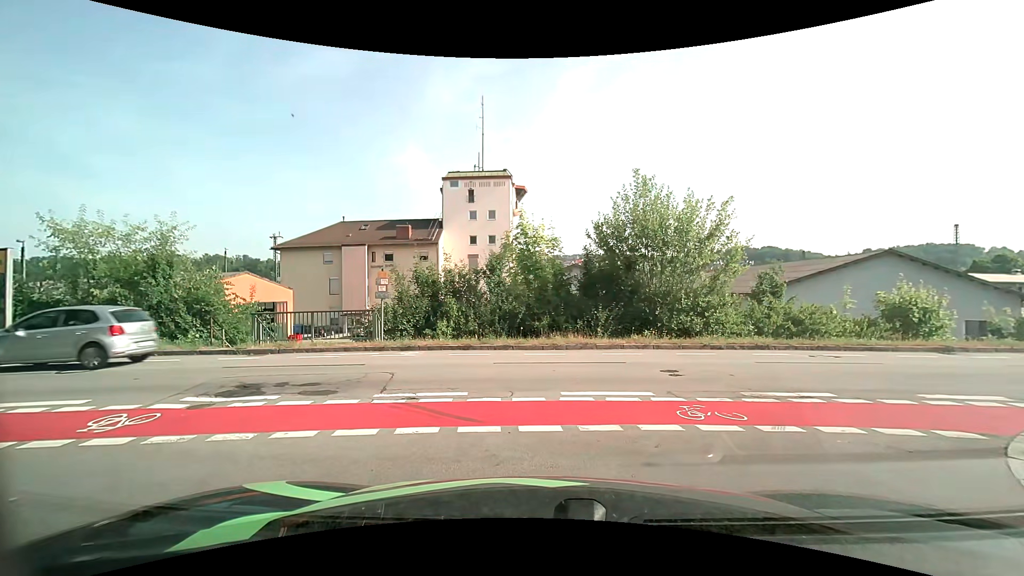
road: residential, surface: asphalt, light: Day
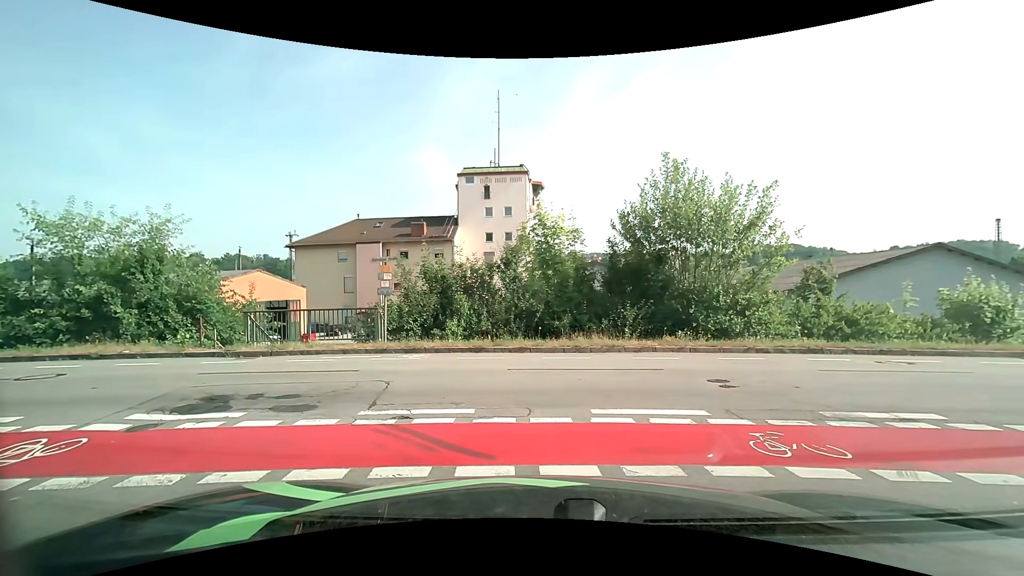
(0.0, +1.5) m; -1°
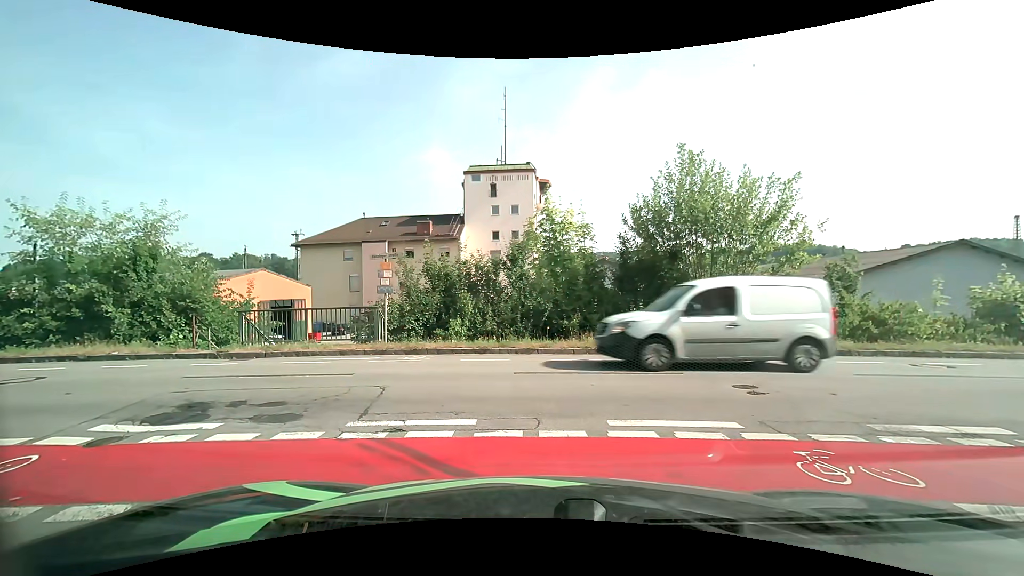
(0.0, +0.7) m; 0°
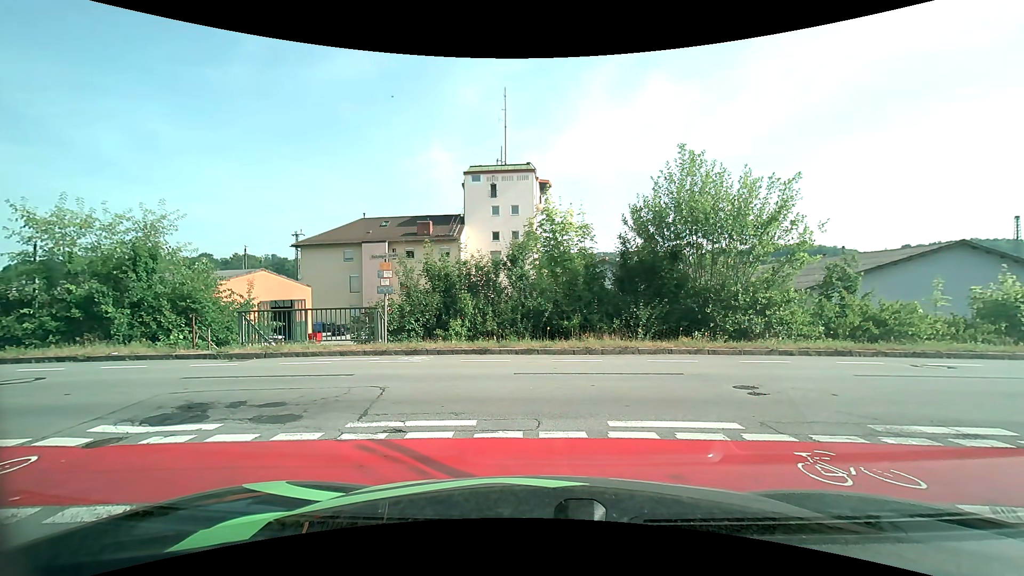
(0.0, +0.1) m; 0°
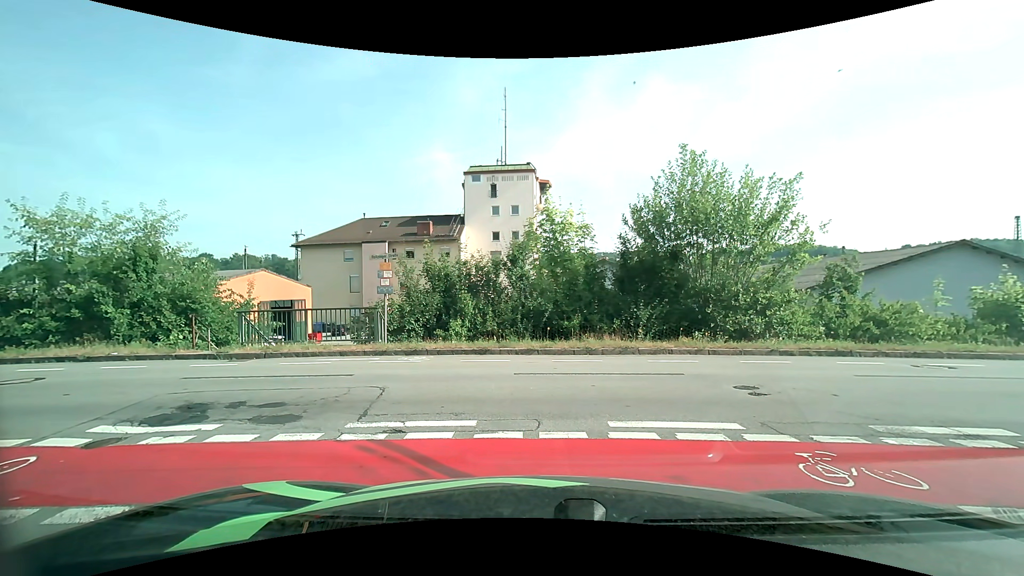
(0.0, 0.0) m; 0°
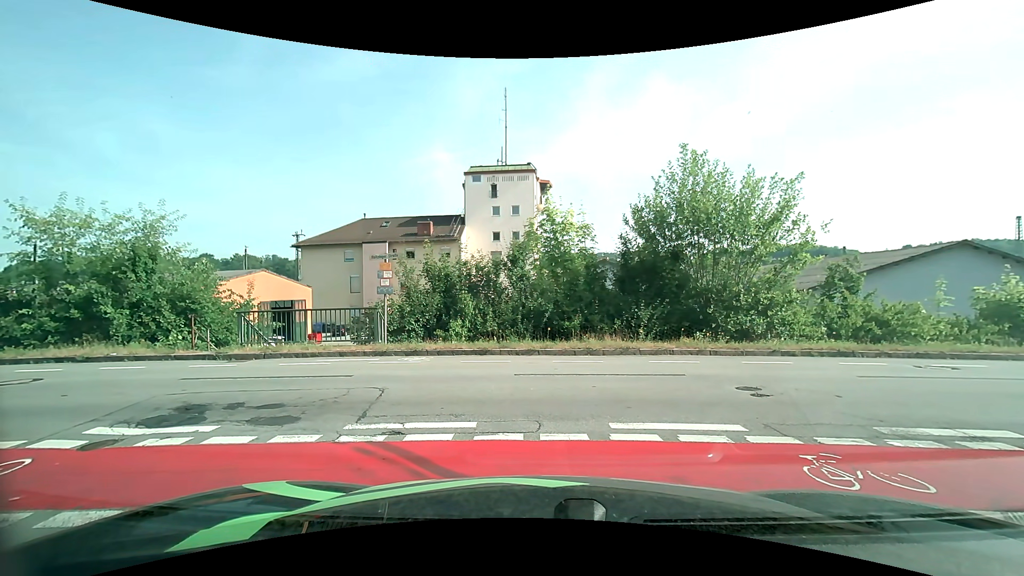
(0.0, 0.0) m; 0°
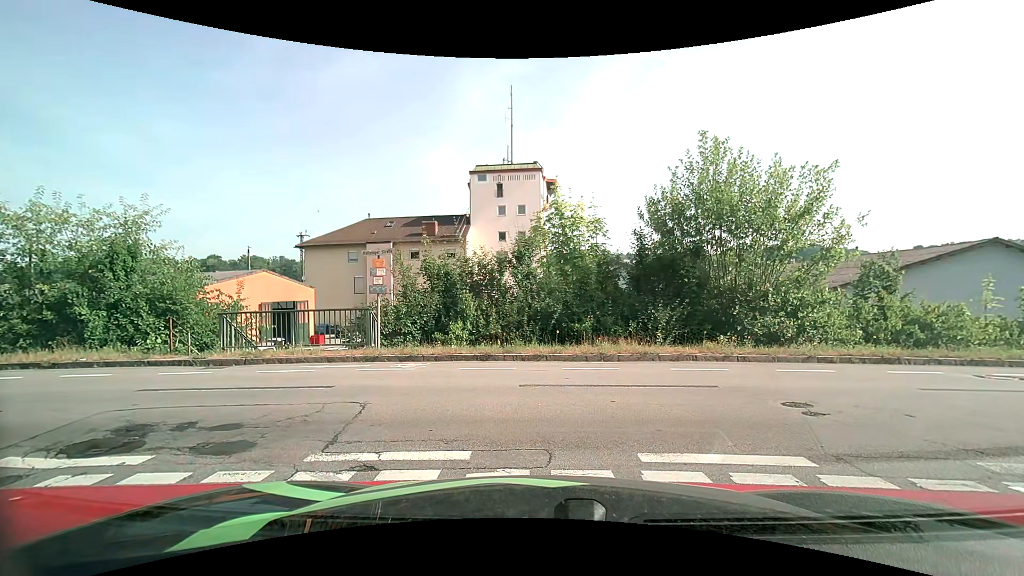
(0.0, +1.2) m; 0°
